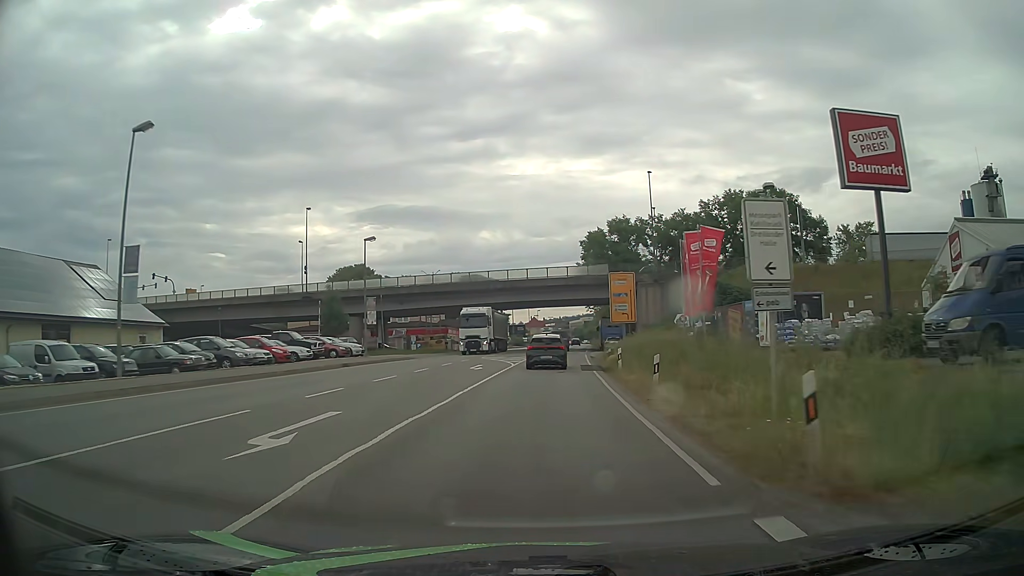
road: primary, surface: asphalt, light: Day
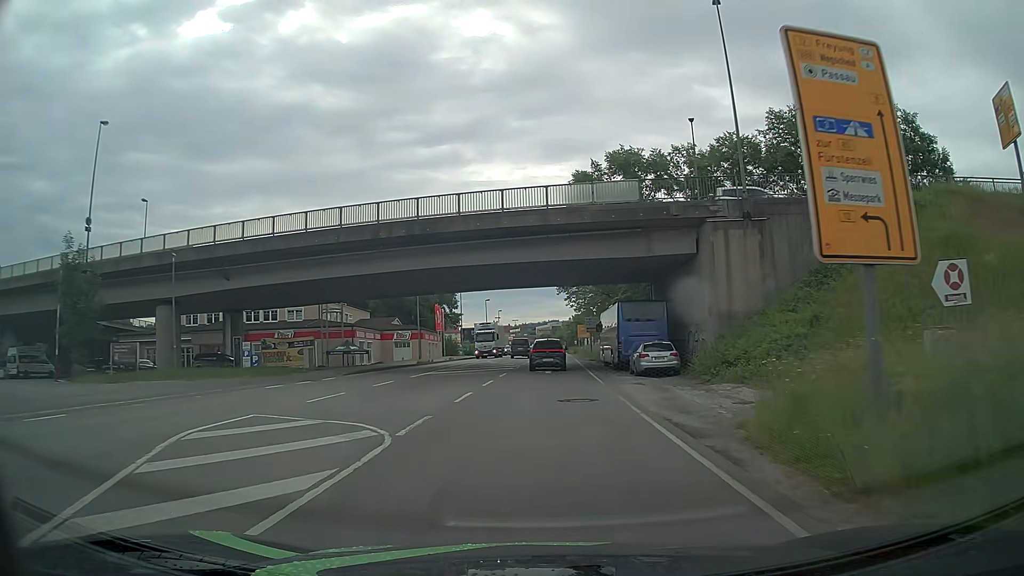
(+1.0, +37.1) m; +3°
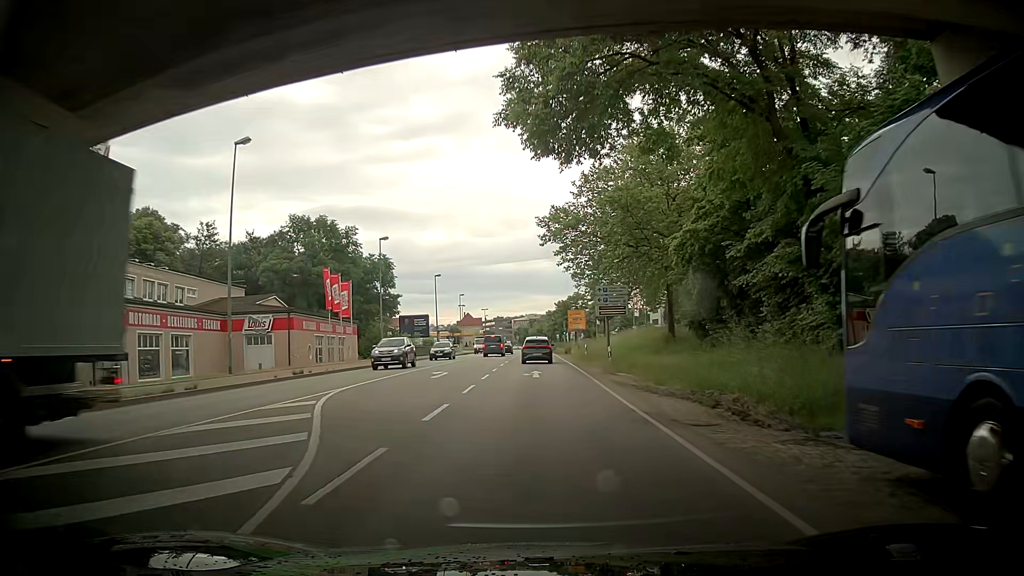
(+0.8, +37.7) m; +3°
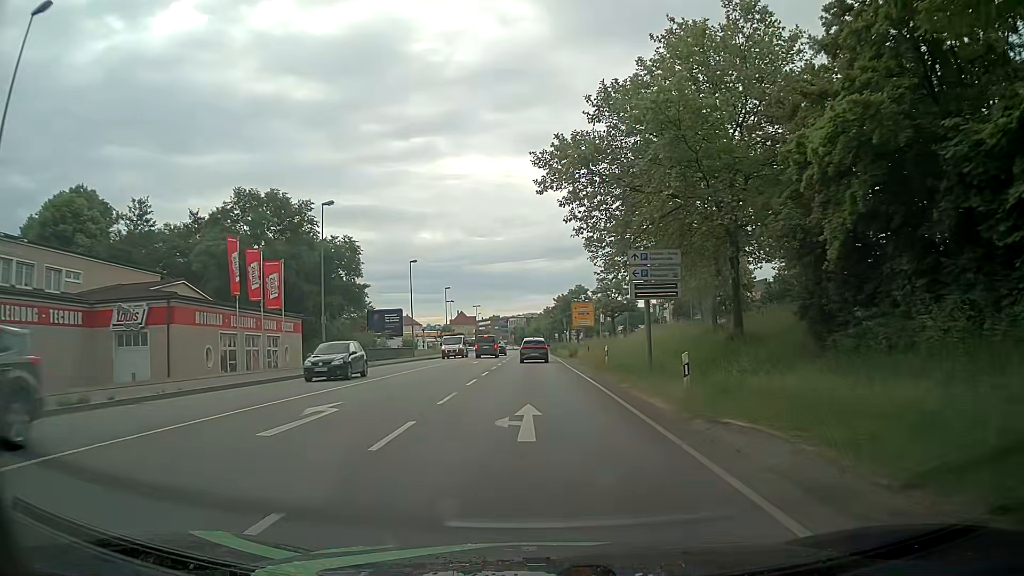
(-0.1, +15.3) m; 0°
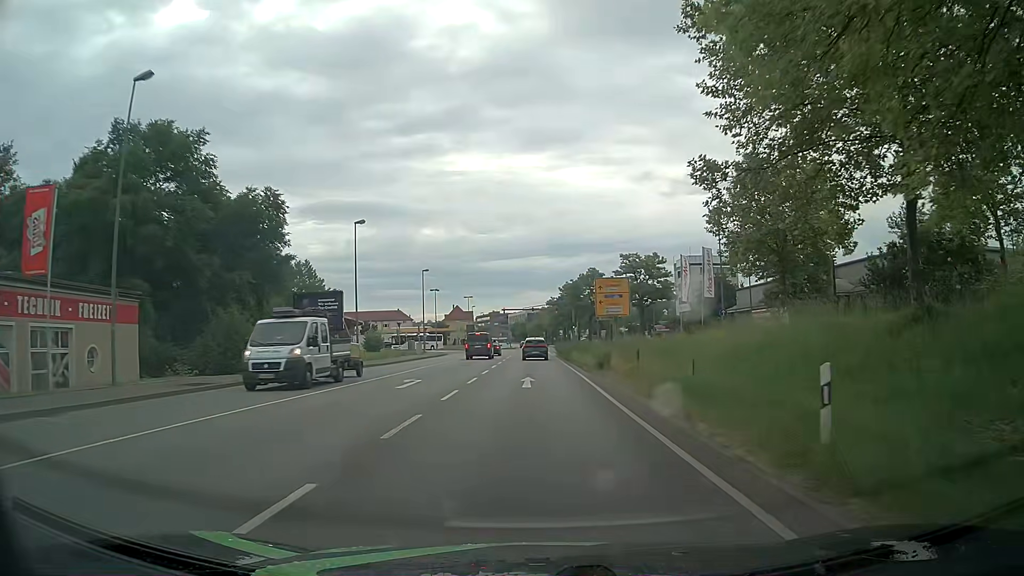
(-0.4, +22.9) m; -1°
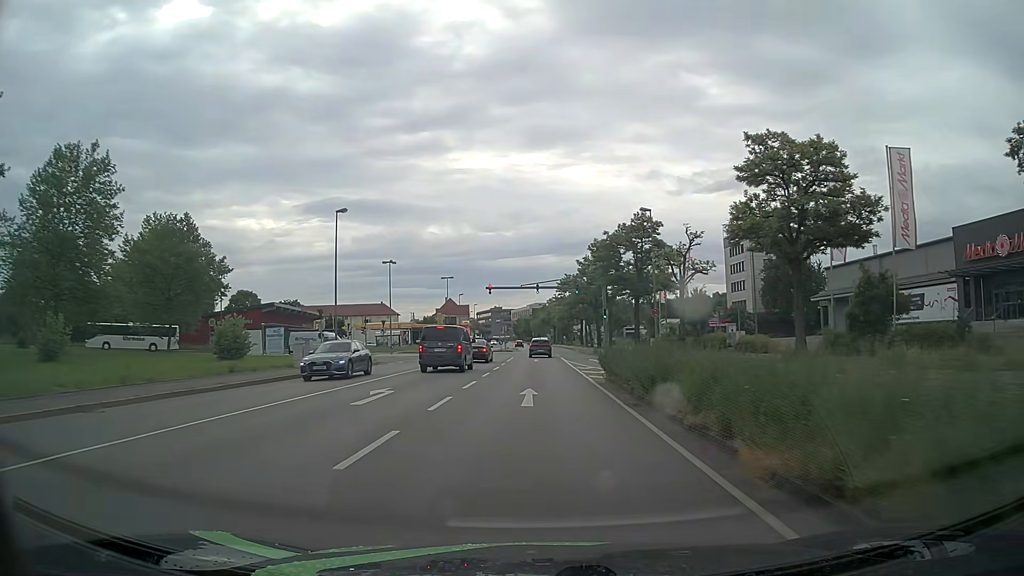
(+0.2, +38.3) m; 0°
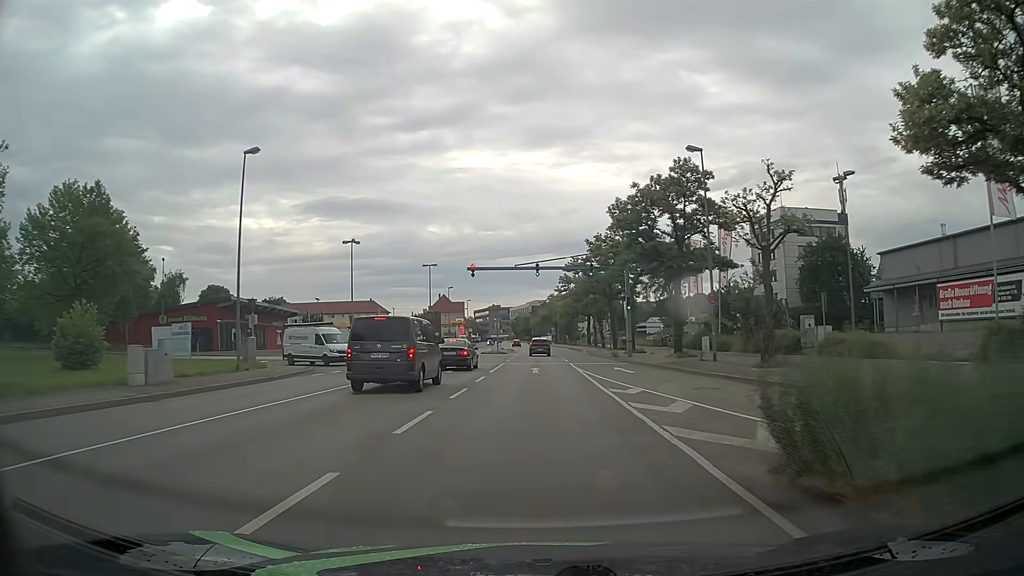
(0.0, +15.3) m; 0°
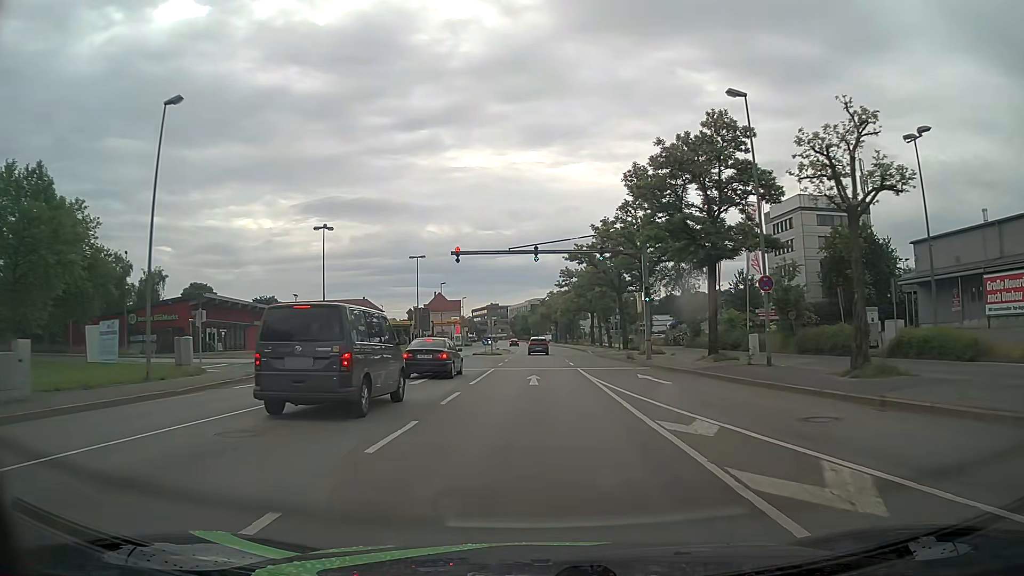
(0.0, +7.7) m; 0°
(0, +10) (0, +20) (0, +30) (0, +40) (0, +50) (0, +60) (0, +70) (0, +80) (0, +90) (+1, +100) m
